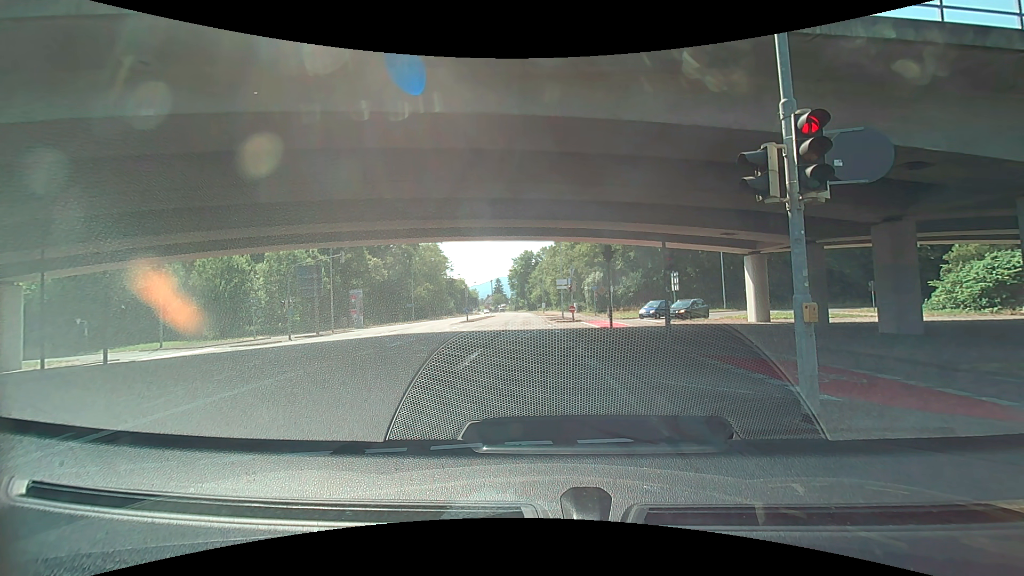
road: secondary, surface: asphalt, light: Day
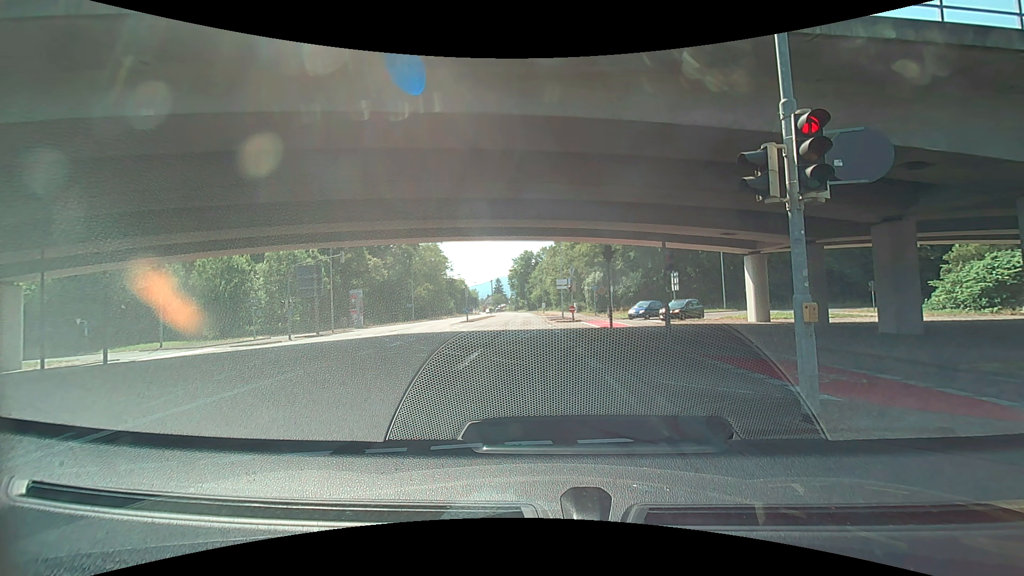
(0.0, 0.0) m; 0°
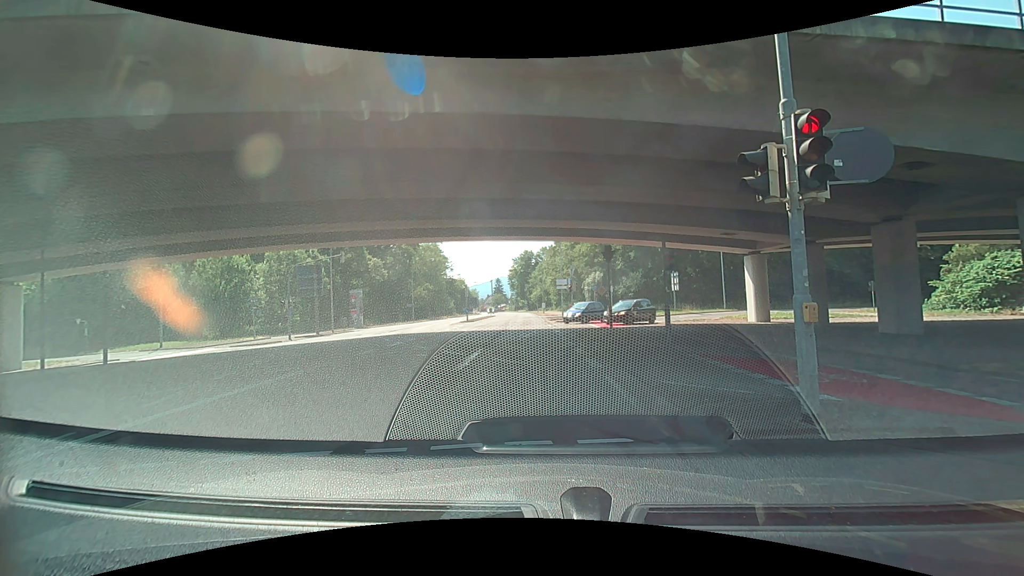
(0.0, 0.0) m; 0°
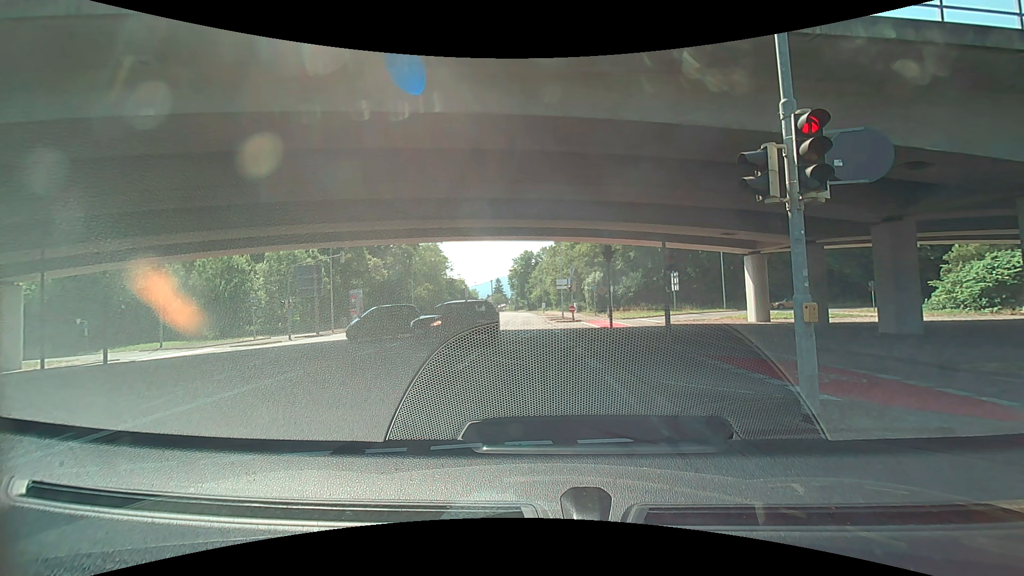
(0.0, 0.0) m; 0°
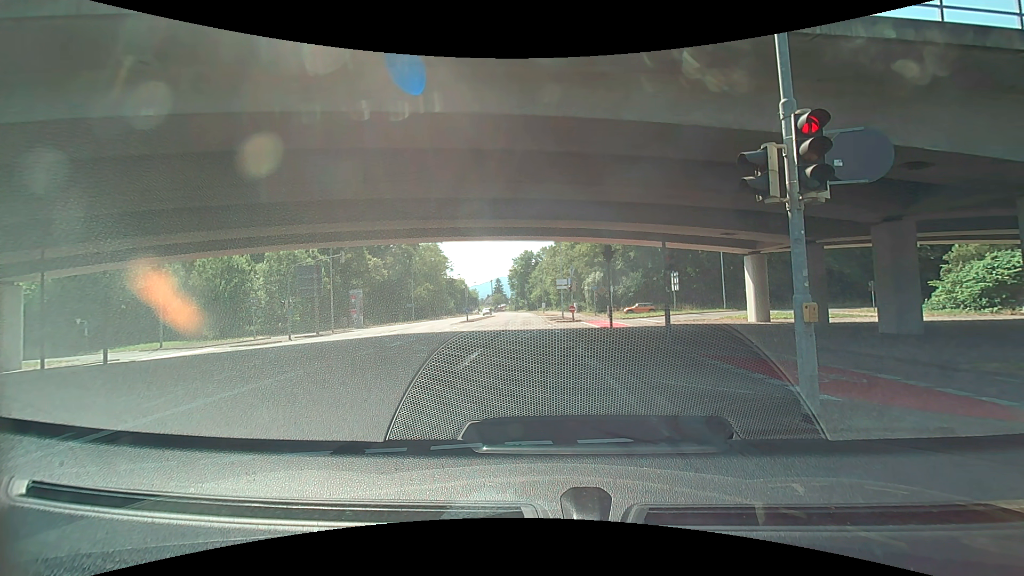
(0.0, 0.0) m; 0°
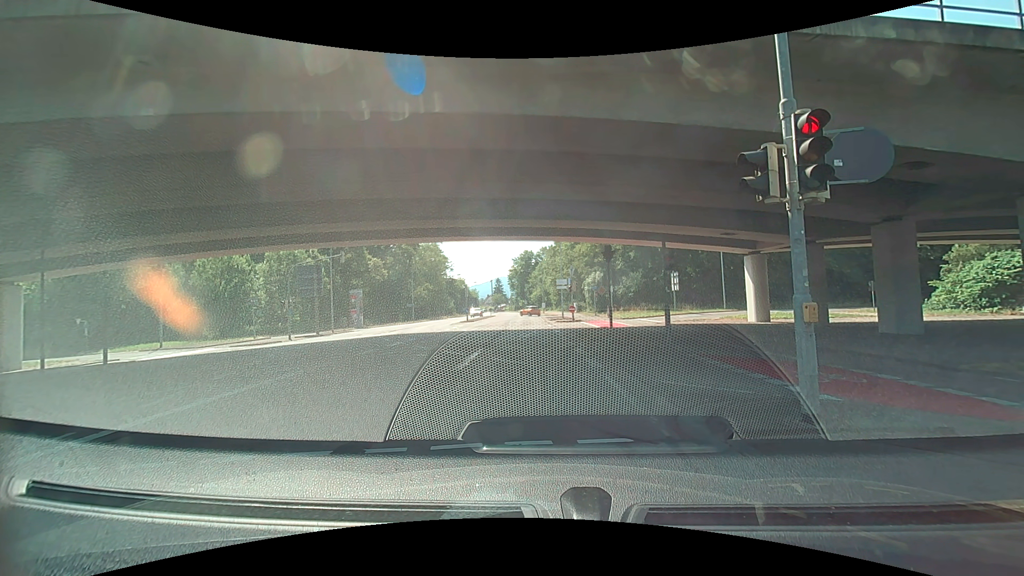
(0.0, 0.0) m; 0°
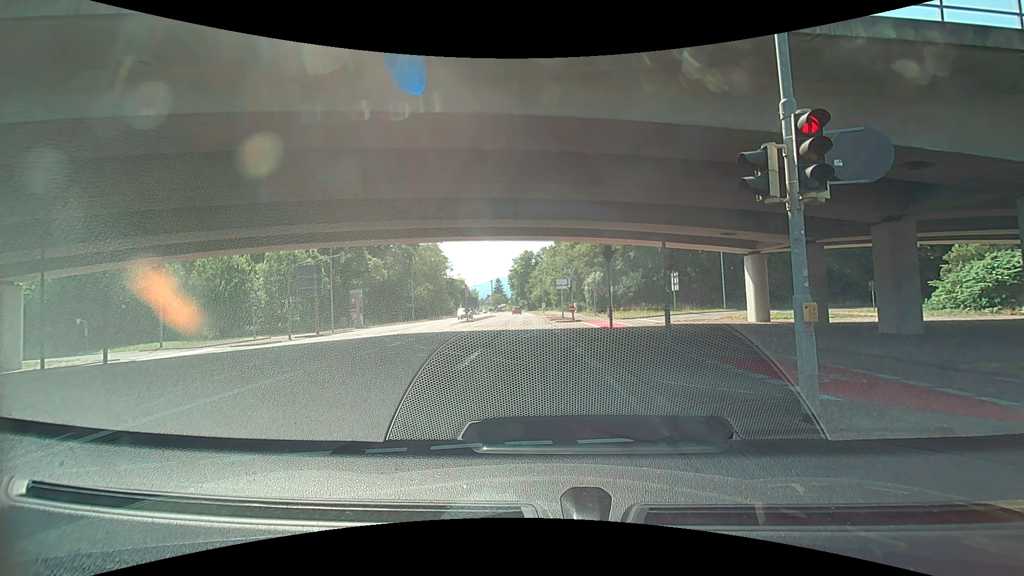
(0.0, 0.0) m; 0°
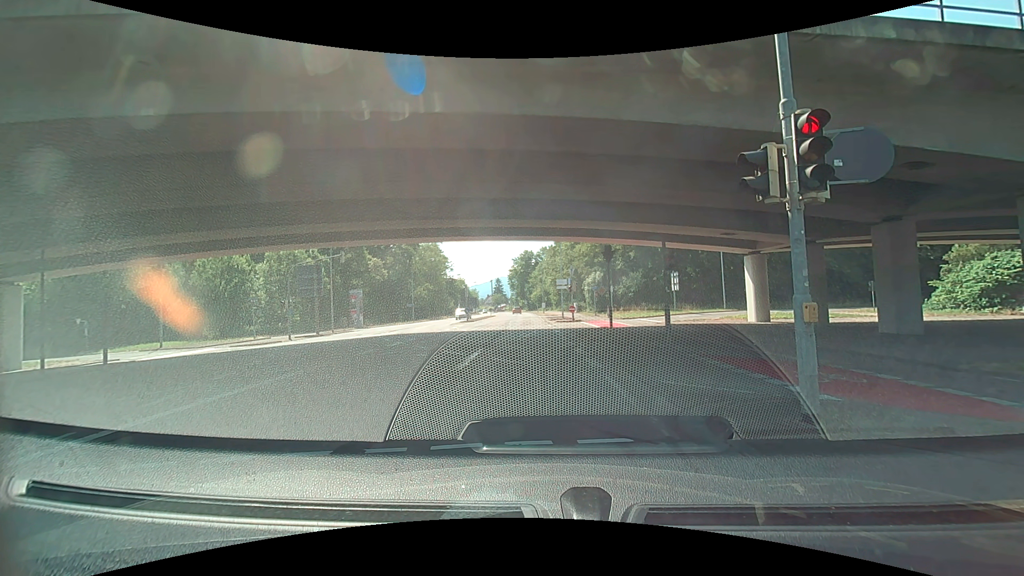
(0.0, 0.0) m; 0°
(-1, +10) (-1, +20) (-2, +30) (-3, +40) (-3, +50) (-4, +60) (-4, +70) (-5, +80) (-5, +90) (-6, +100) m
